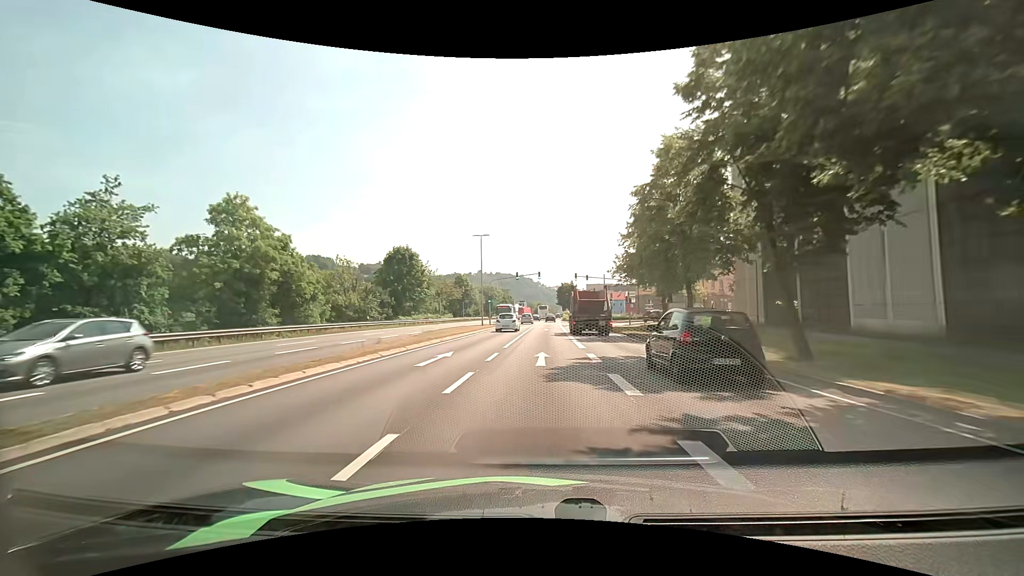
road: primary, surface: asphalt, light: Day
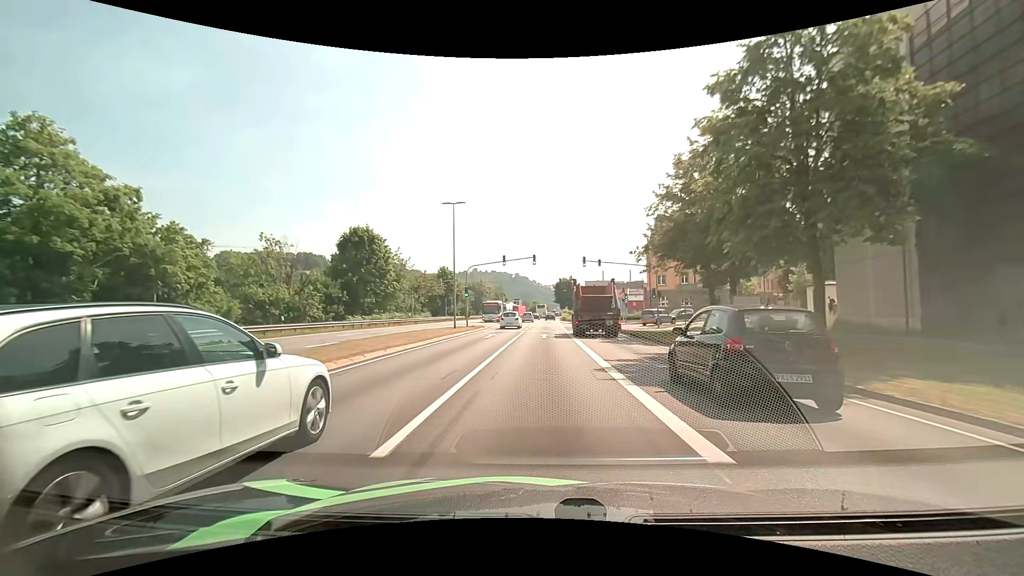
(0.0, +15.7) m; 0°
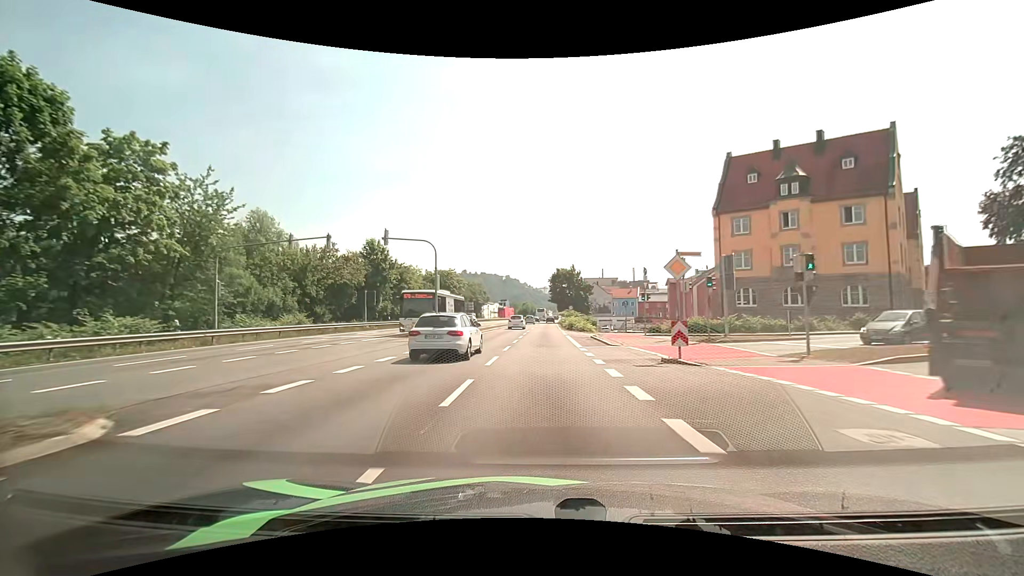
(+0.3, +39.7) m; +1°
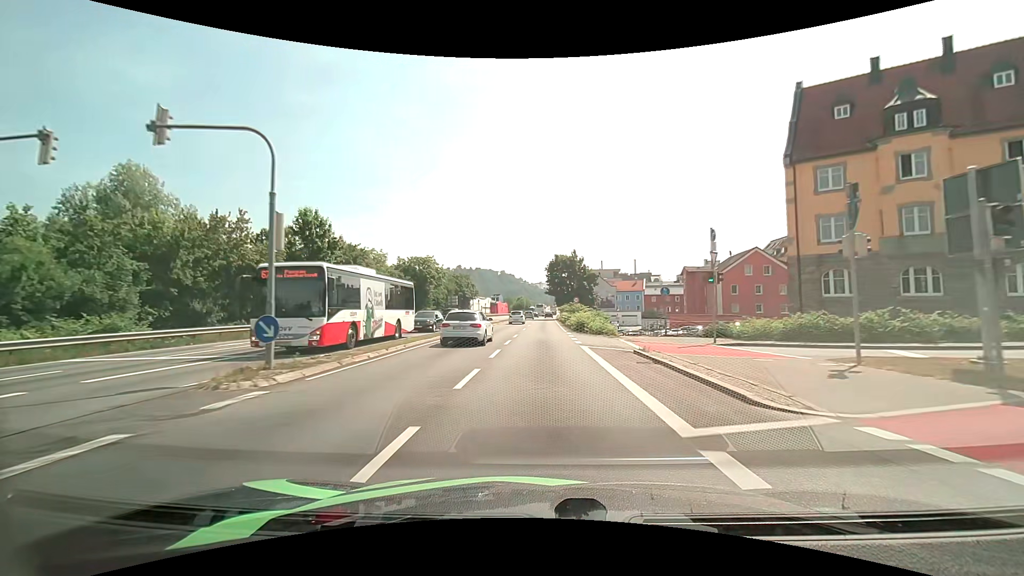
(+0.2, +16.6) m; +1°
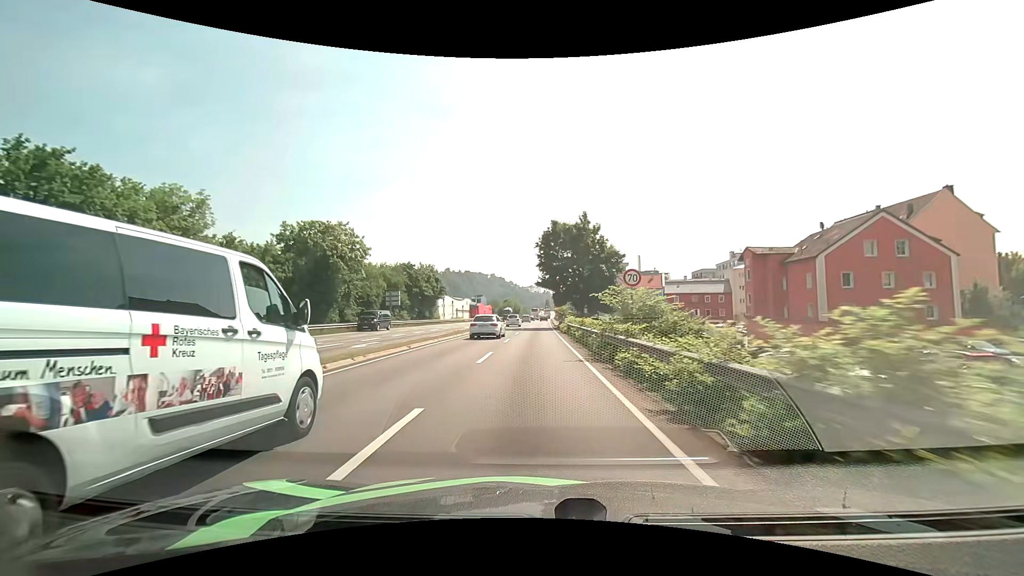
(+0.3, +34.7) m; +1°
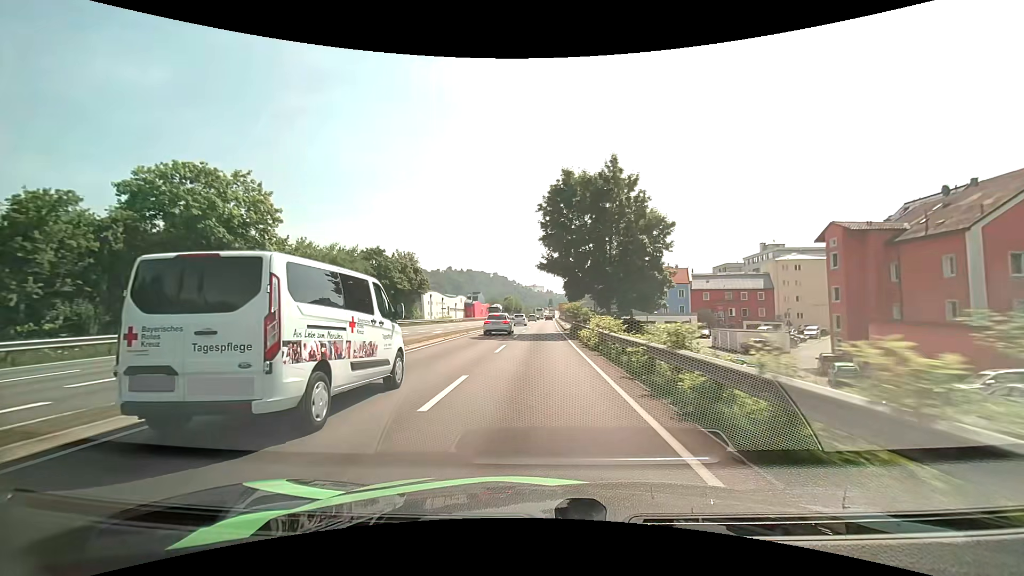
(0.0, +18.2) m; 0°
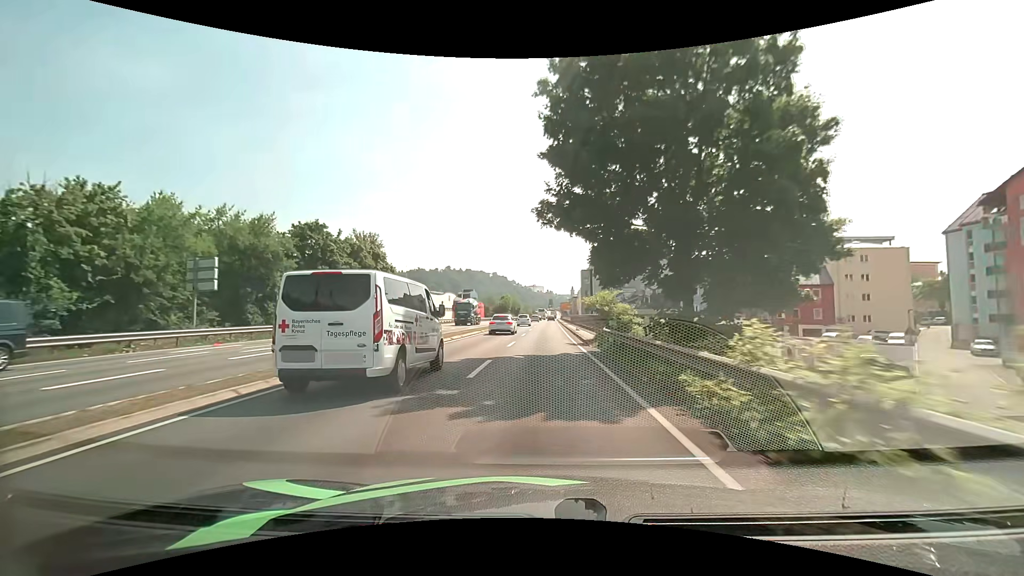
(0.0, +18.7) m; 0°
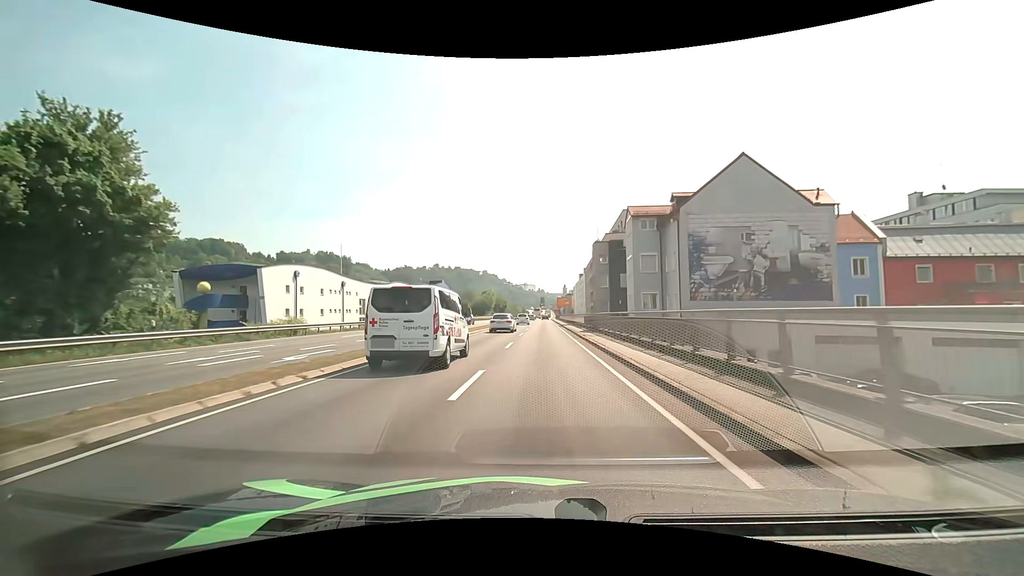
(+0.4, +37.5) m; +1°
(0, +10) (0, +20) (-1, +30) (-1, +40) (-2, +50) (-2, +60) (-2, +70) (-2, +80) (-2, +90) (-2, +100) m
